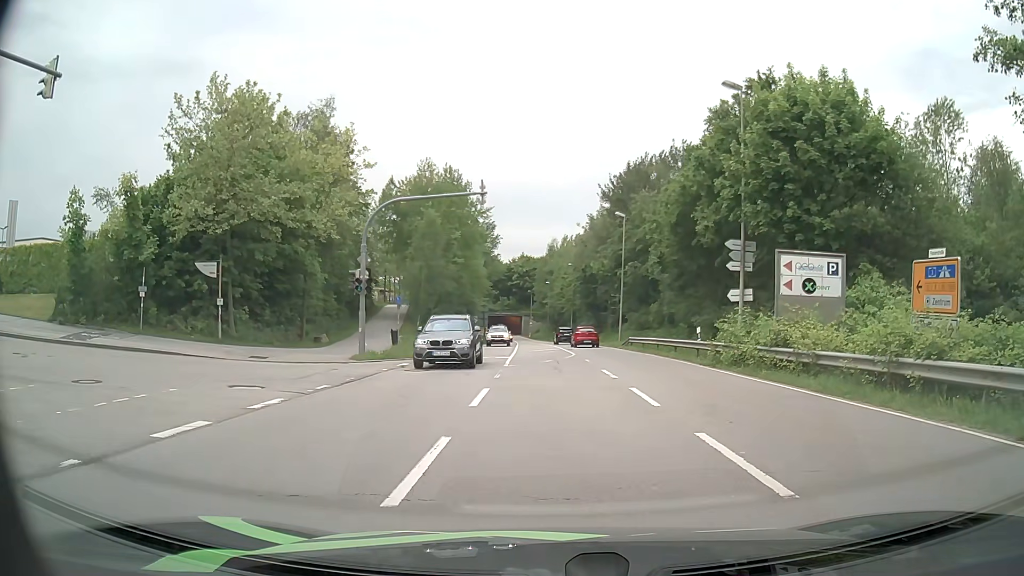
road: secondary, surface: asphalt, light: Day
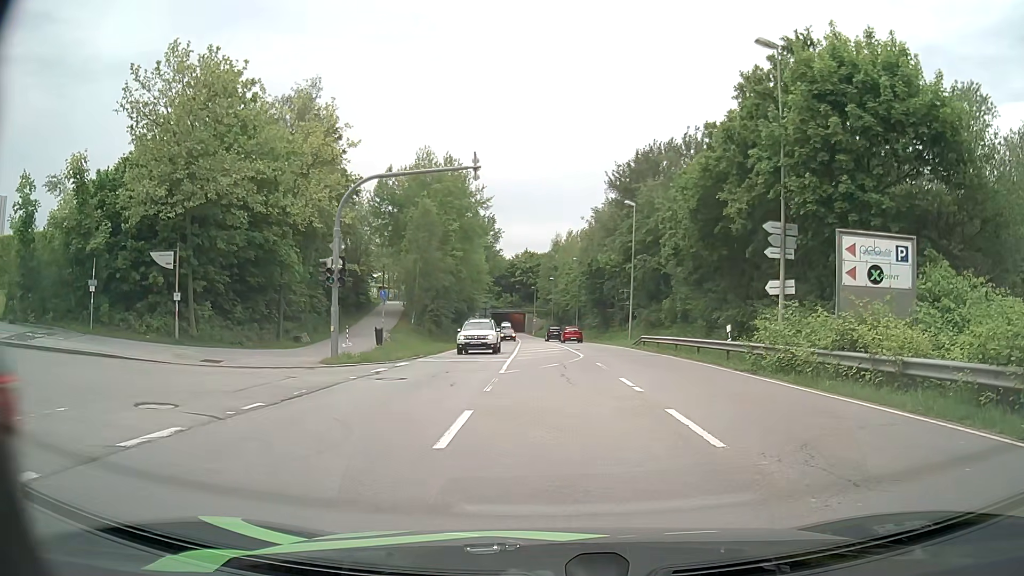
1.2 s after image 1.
(0.0, +3.7) m; 0°
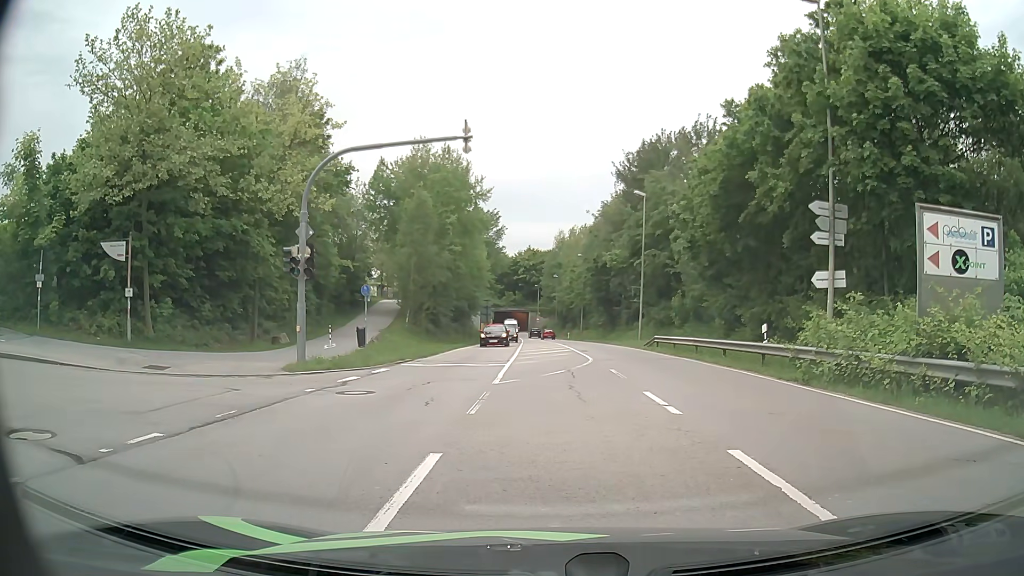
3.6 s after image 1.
(-0.1, +3.1) m; -3°
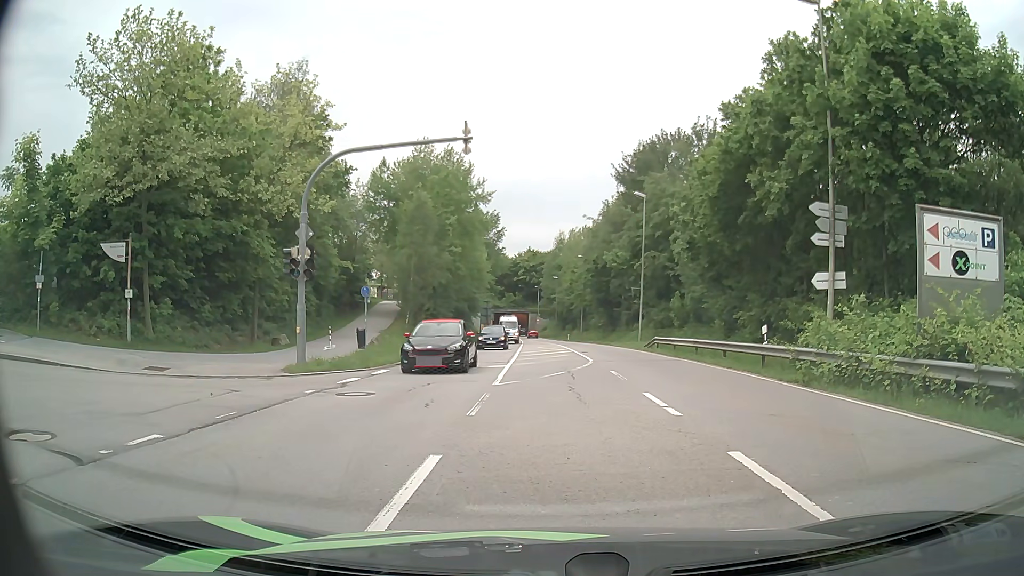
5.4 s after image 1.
(0.0, +0.1) m; 0°
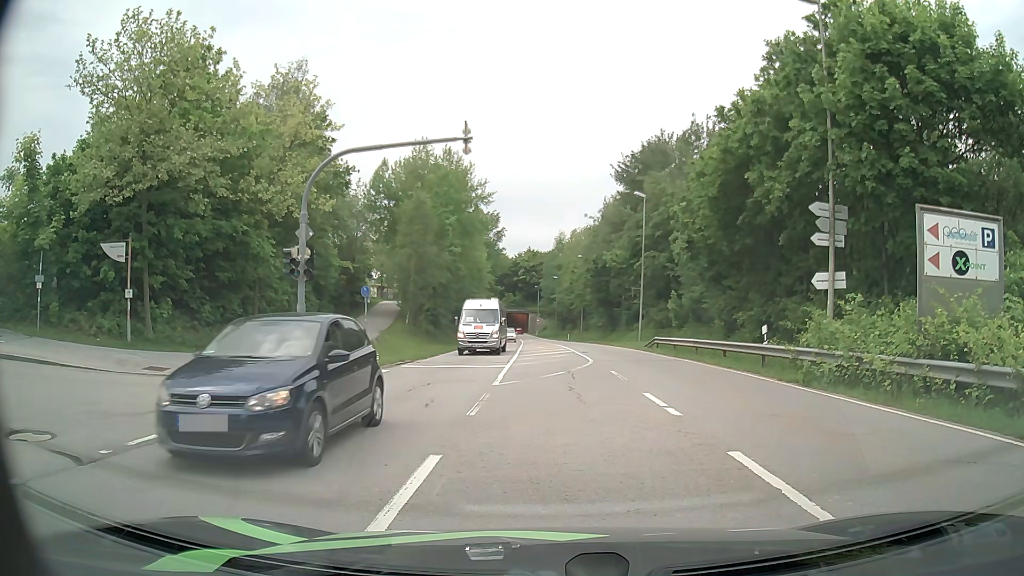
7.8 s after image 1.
(0.0, 0.0) m; 0°
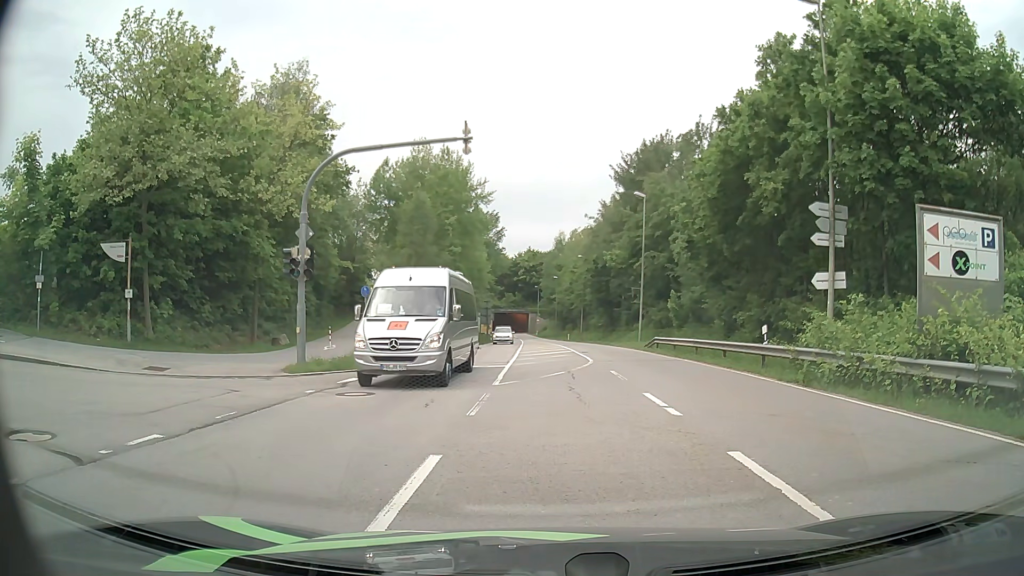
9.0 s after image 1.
(0.0, 0.0) m; 0°
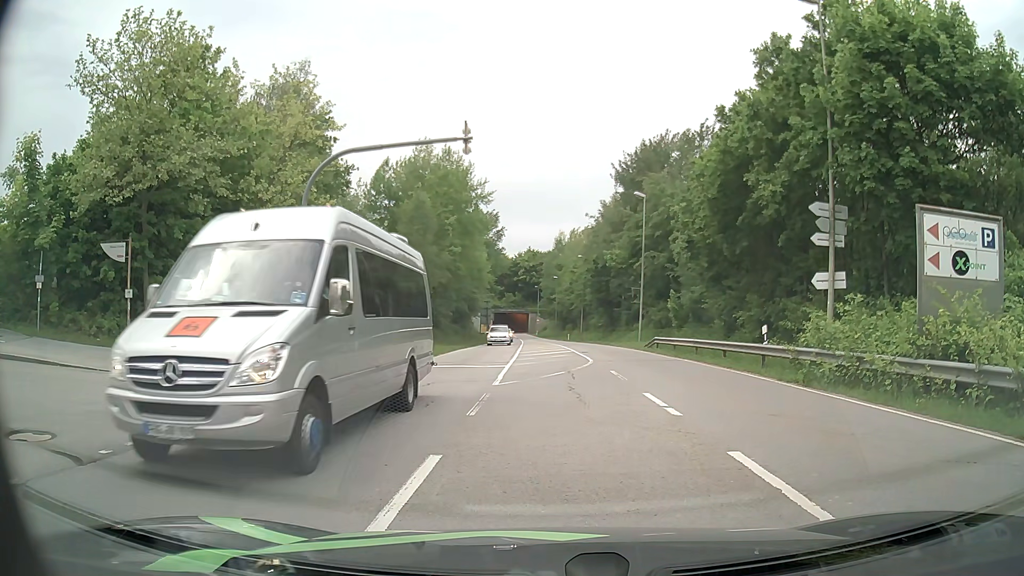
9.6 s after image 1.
(0.0, 0.0) m; 0°
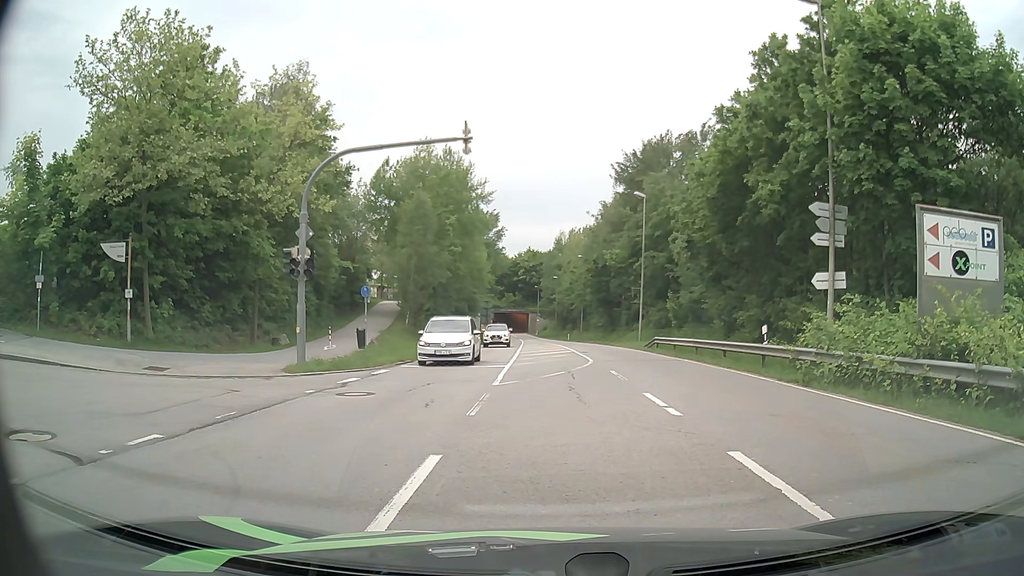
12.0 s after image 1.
(0.0, 0.0) m; 0°
